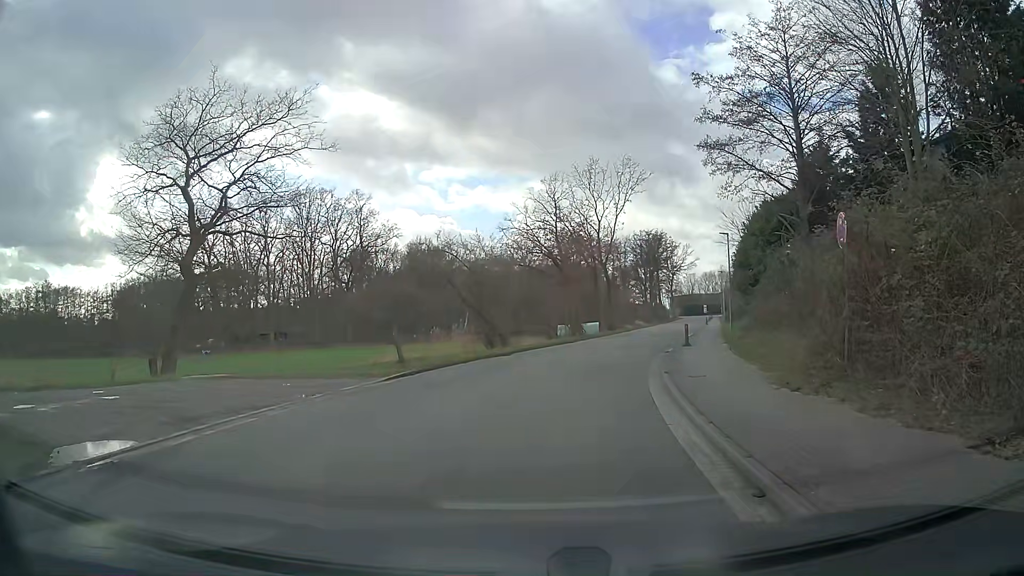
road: residential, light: Day
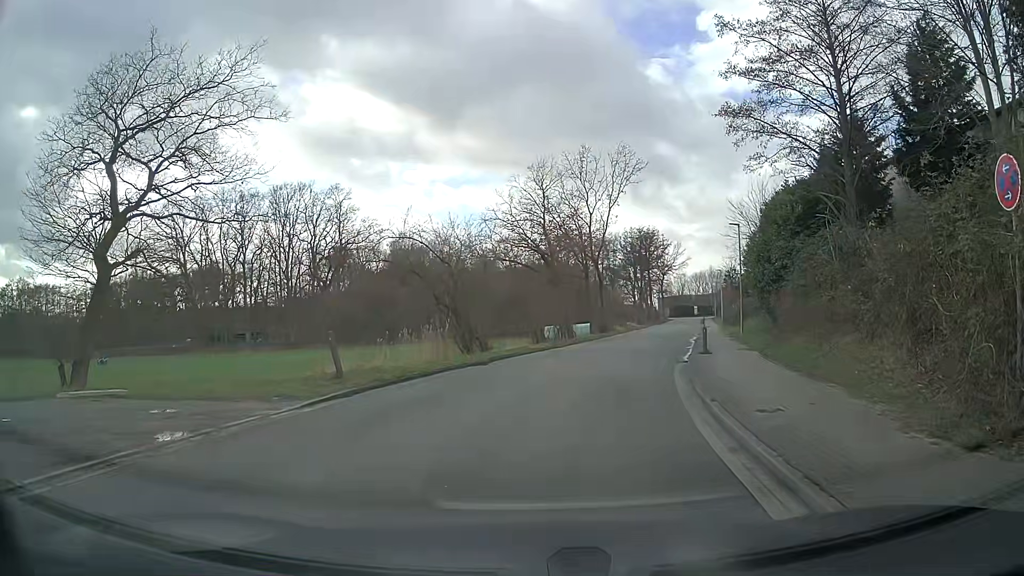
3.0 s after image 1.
(+0.2, +5.0) m; +3°
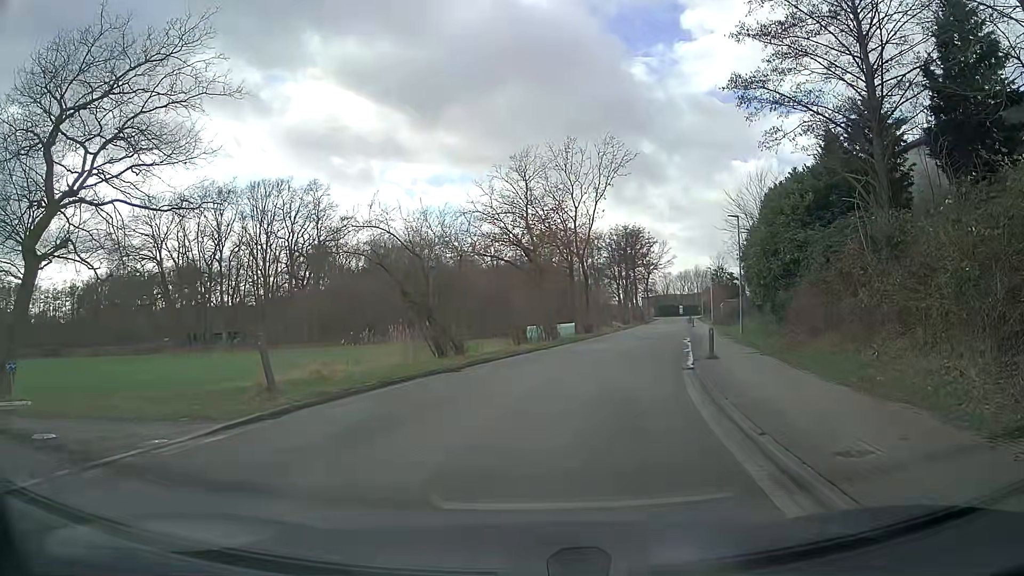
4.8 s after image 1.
(0.0, +3.0) m; +3°
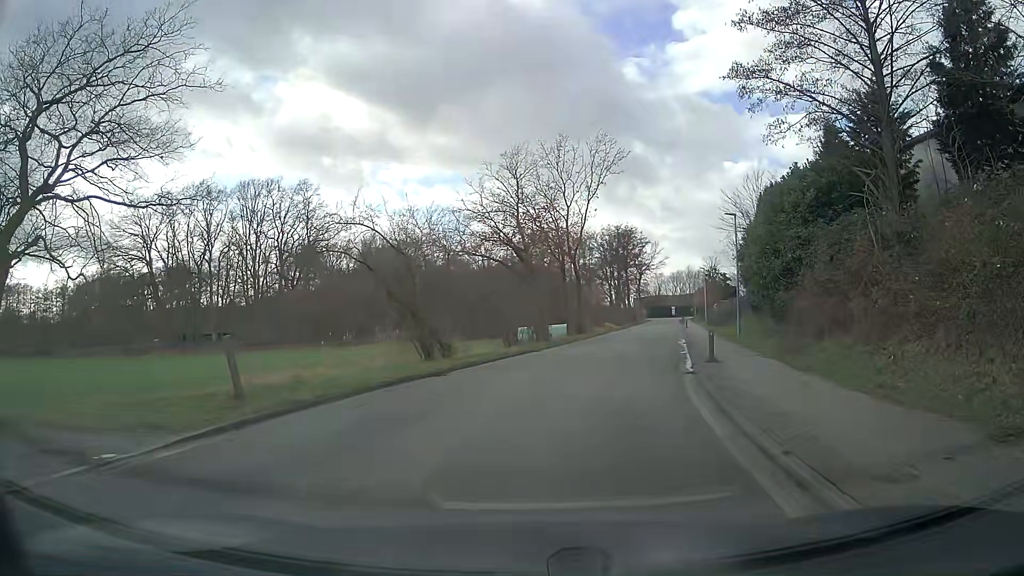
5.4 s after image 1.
(0.0, +1.0) m; -1°
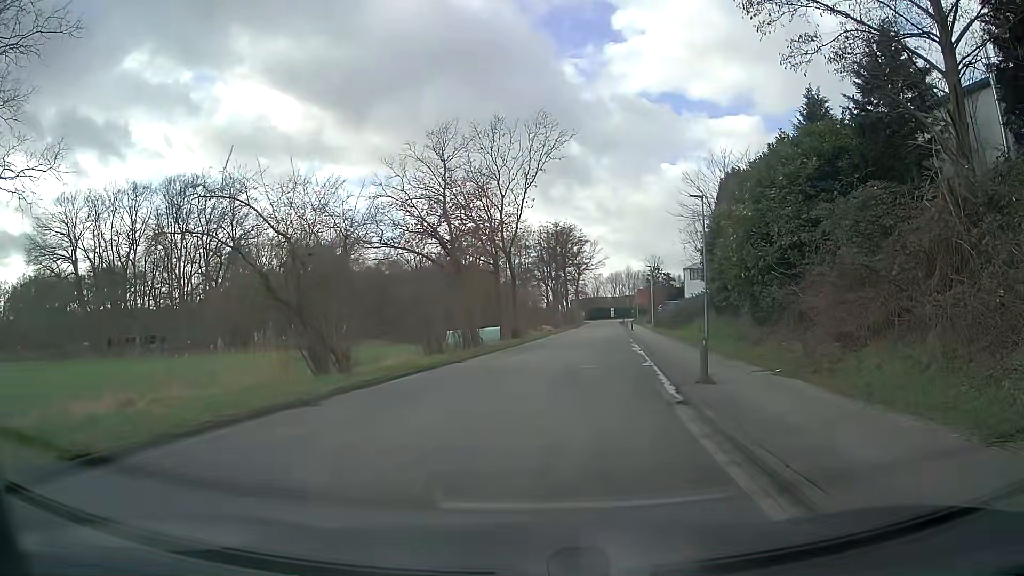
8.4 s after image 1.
(+0.2, +5.8) m; +5°
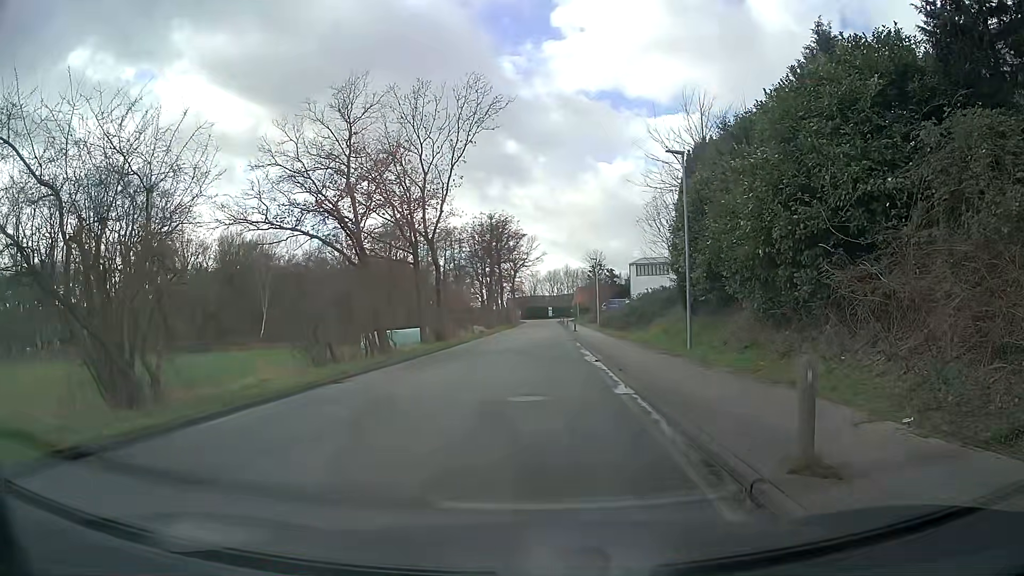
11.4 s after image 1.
(+0.4, +7.7) m; +5°
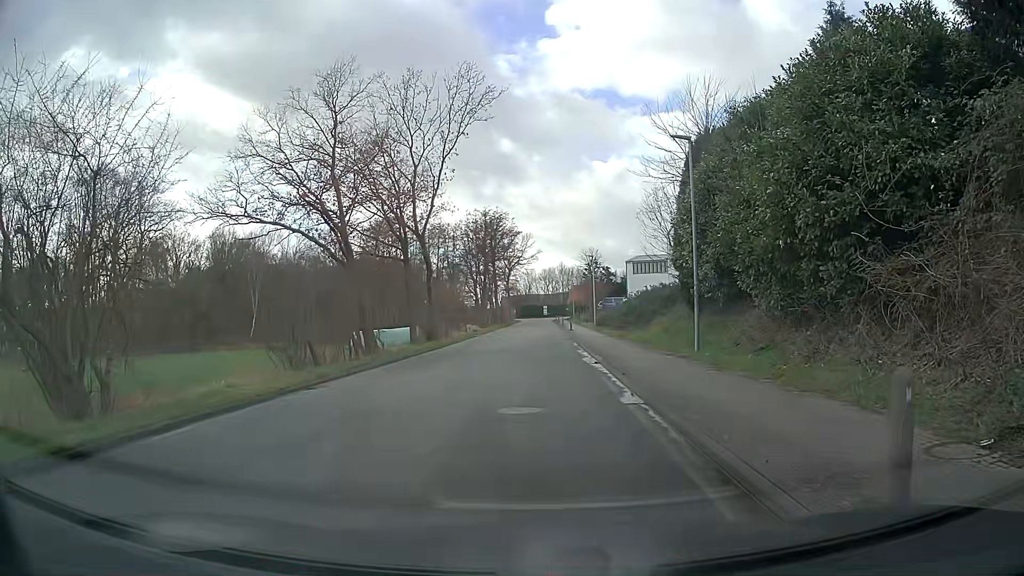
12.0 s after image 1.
(0.0, +1.6) m; +1°
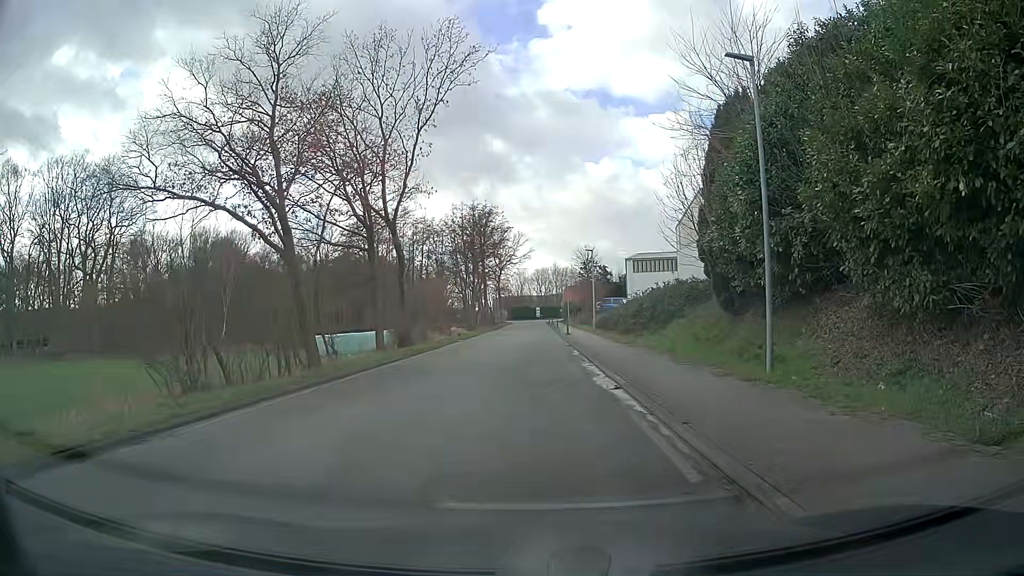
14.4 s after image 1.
(0.0, +6.5) m; -1°
(0, +10) (+1, +20) (+1, +30) (+1, +40) (+2, +50) (+2, +60) (+2, +70) (+3, +80) (+3, +90) (+4, +100) m
